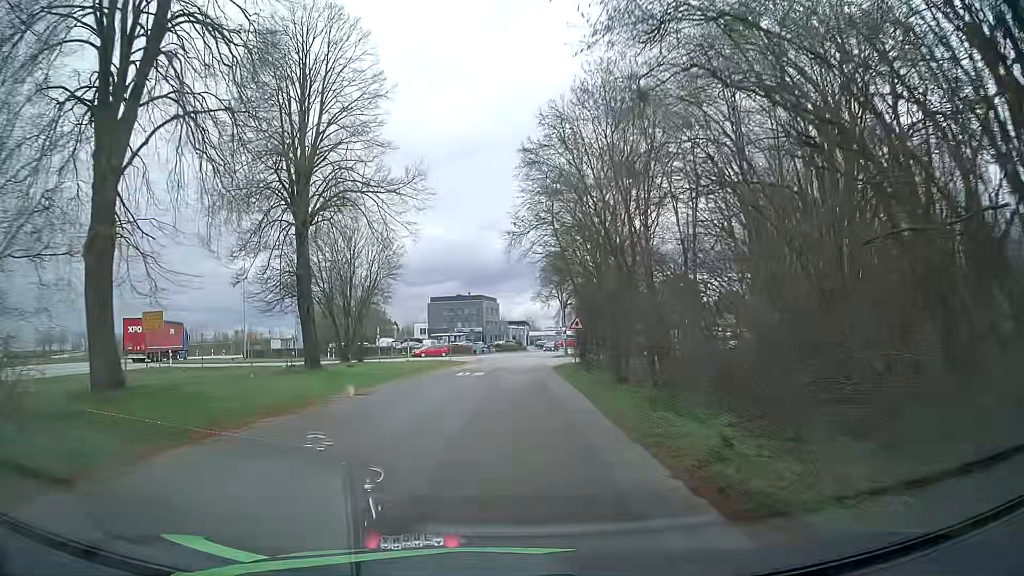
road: unclassified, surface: asphalt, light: Day
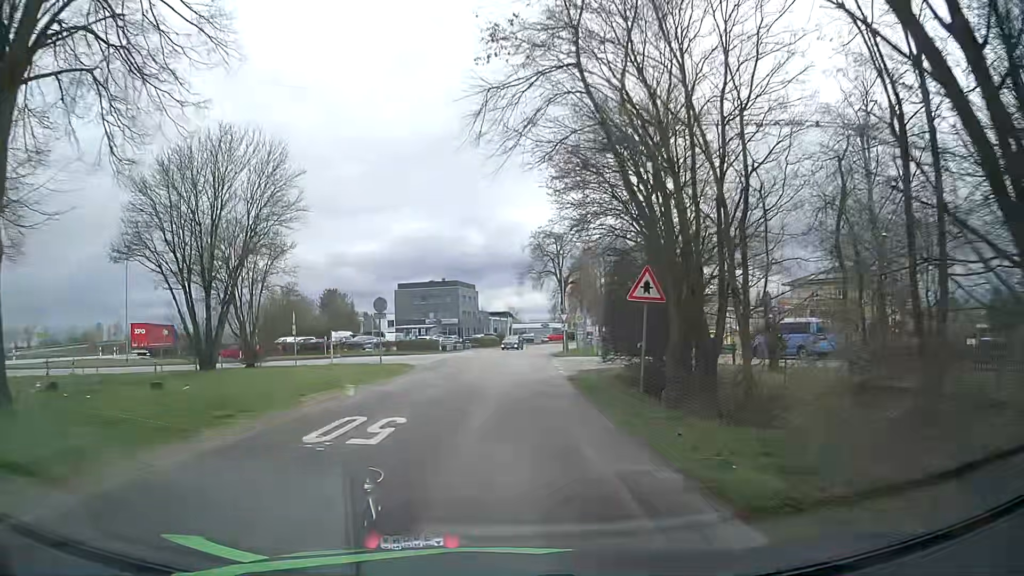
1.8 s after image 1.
(+0.3, +20.7) m; +2°
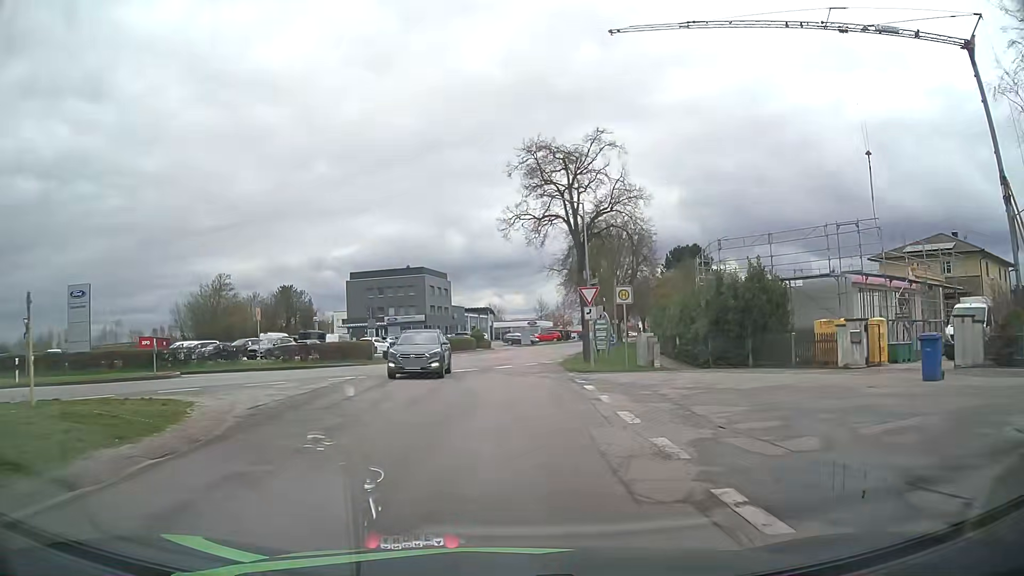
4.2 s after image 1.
(+0.3, +24.7) m; +1°
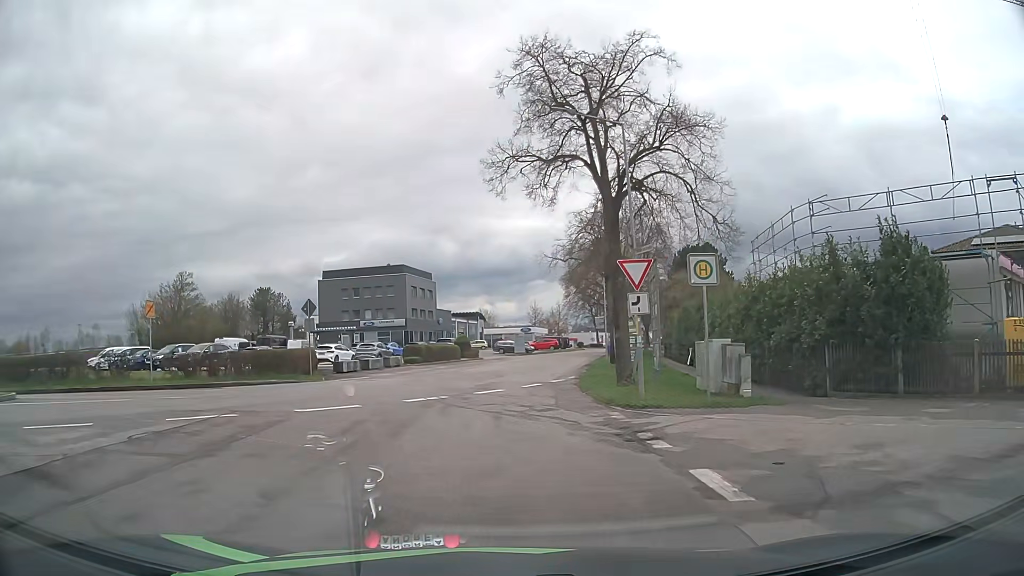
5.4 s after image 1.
(+0.1, +11.1) m; +1°
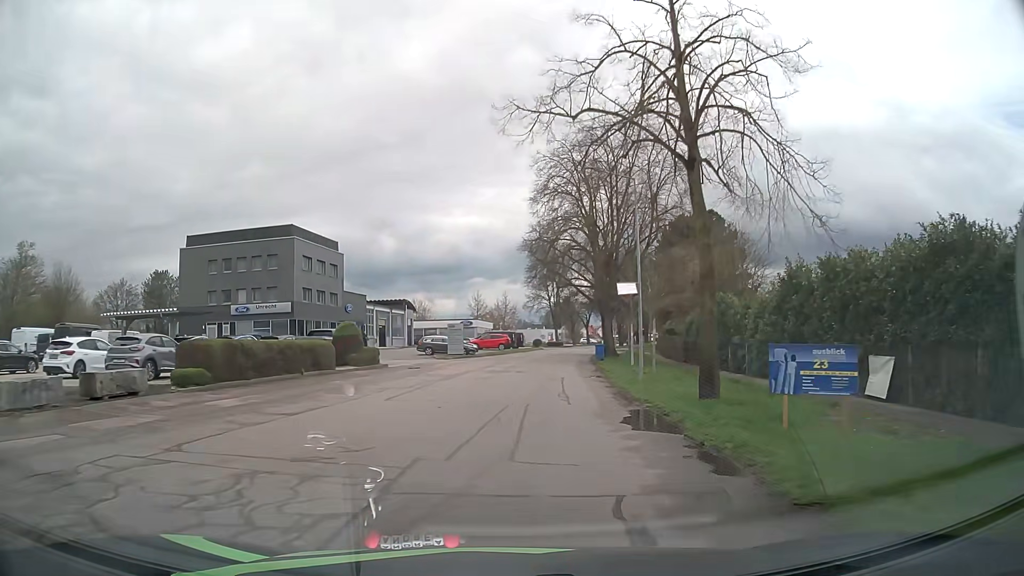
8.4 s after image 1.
(+0.7, +26.7) m; +4°
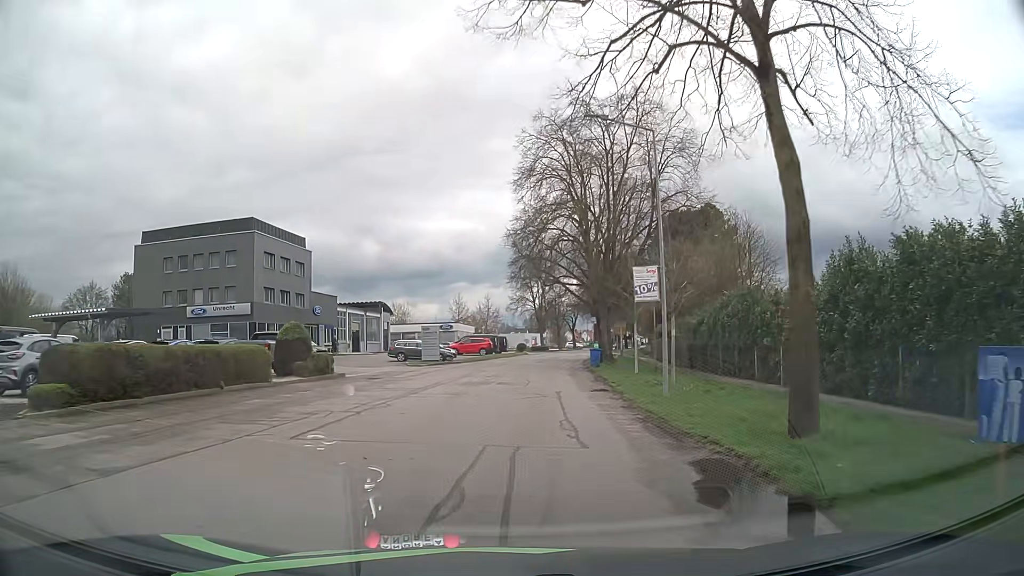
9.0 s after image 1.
(+0.1, +5.8) m; +2°
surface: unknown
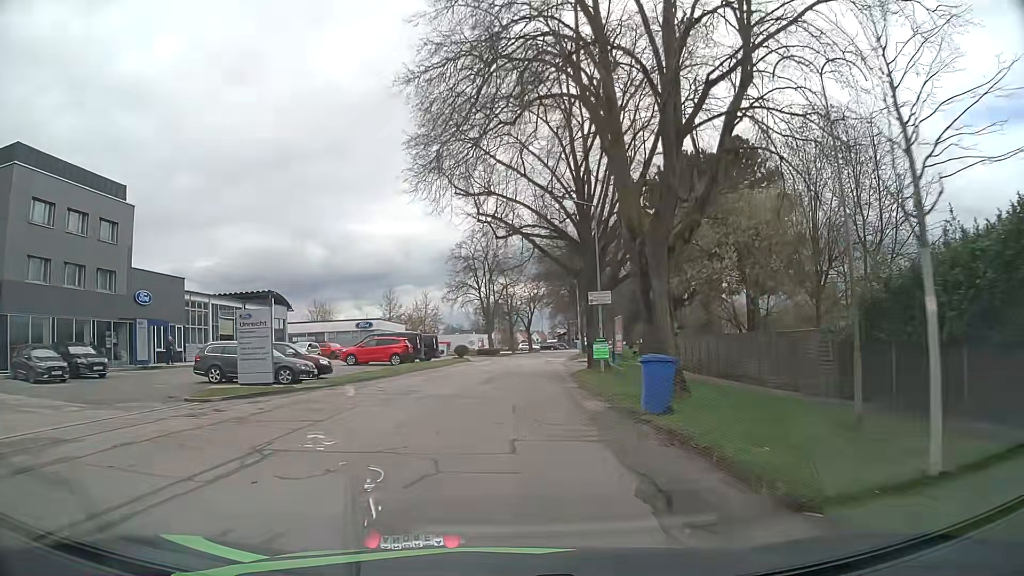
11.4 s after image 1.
(+1.1, +24.9) m; +5°
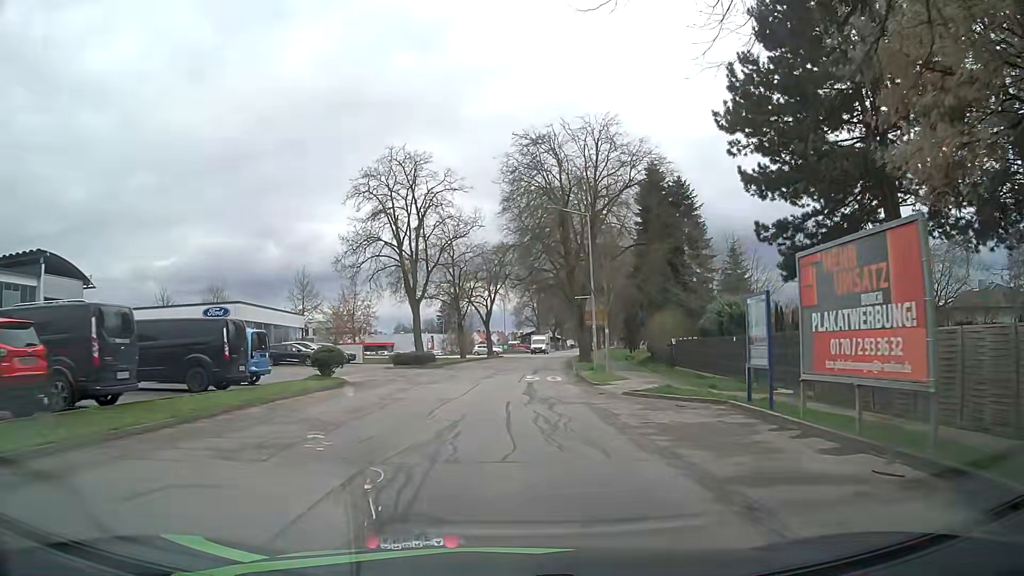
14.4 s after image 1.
(+1.0, +31.8) m; +2°
(0, +10) (+1, +20) (+2, +30) (+3, +40) (+4, +50) (+5, +60) (+7, +70) (+9, +79) (+10, +89) (+12, +99) m
